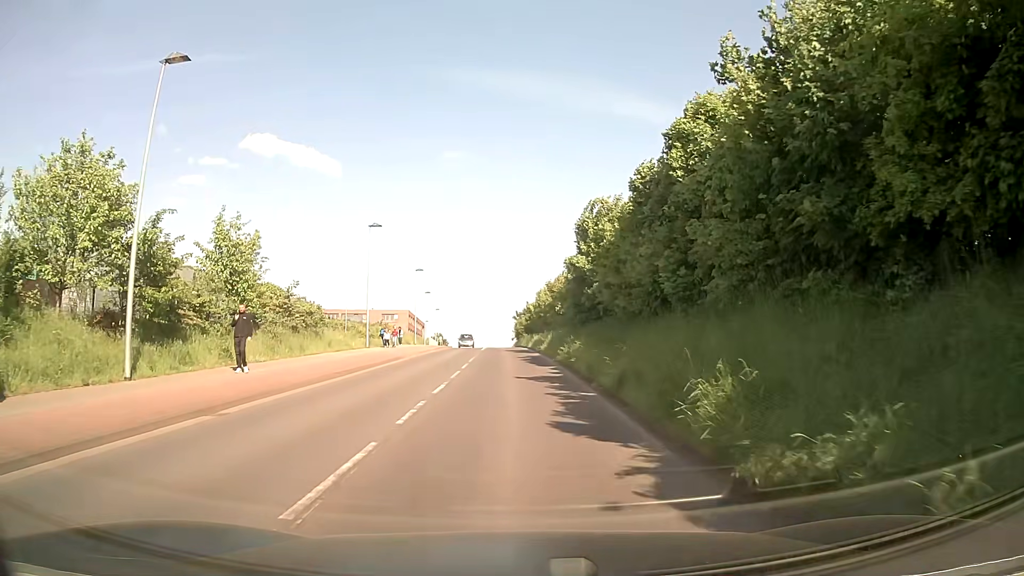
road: tertiary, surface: asphalt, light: Day
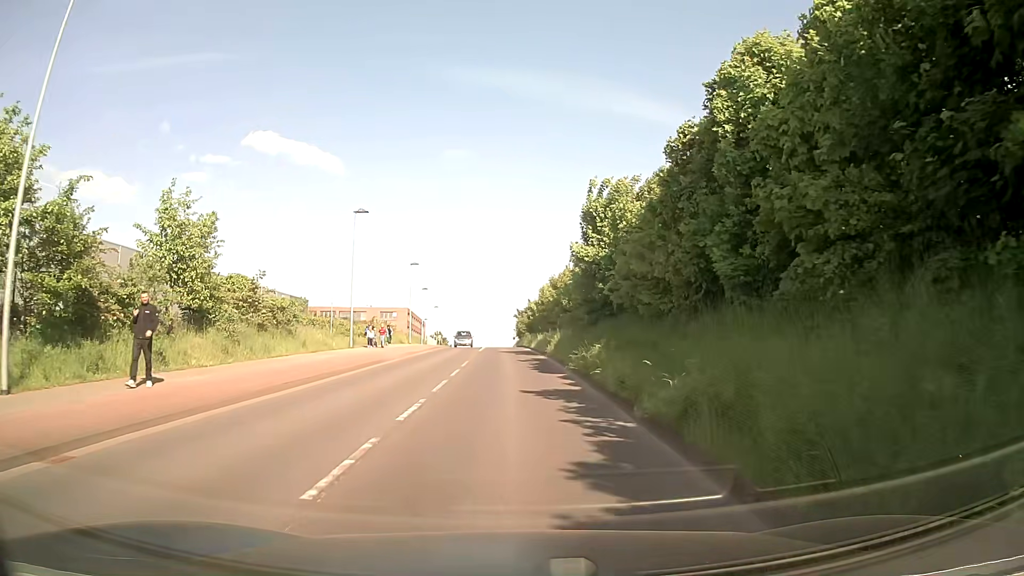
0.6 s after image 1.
(0.0, +4.4) m; 0°
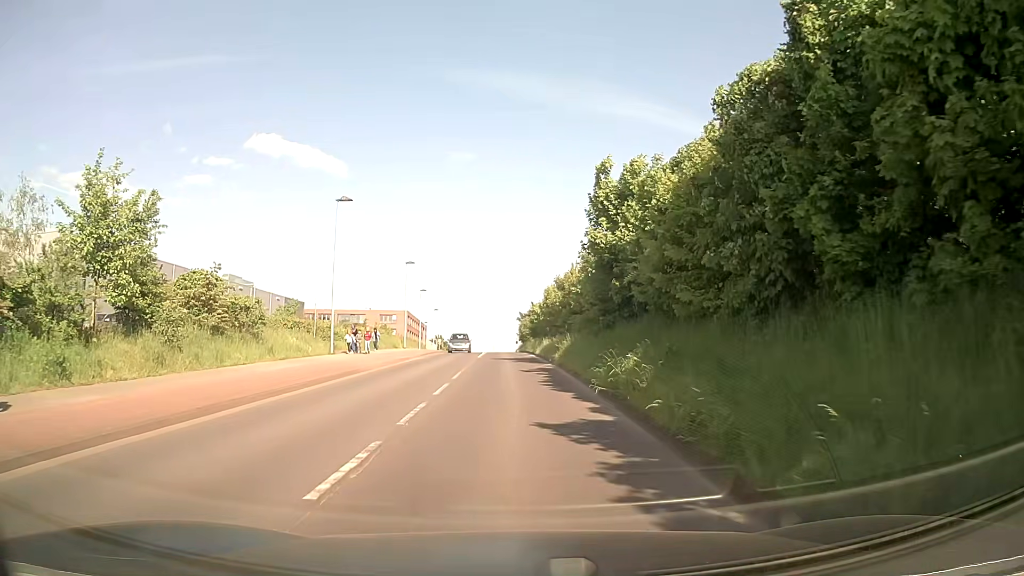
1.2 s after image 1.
(0.0, +4.5) m; 0°
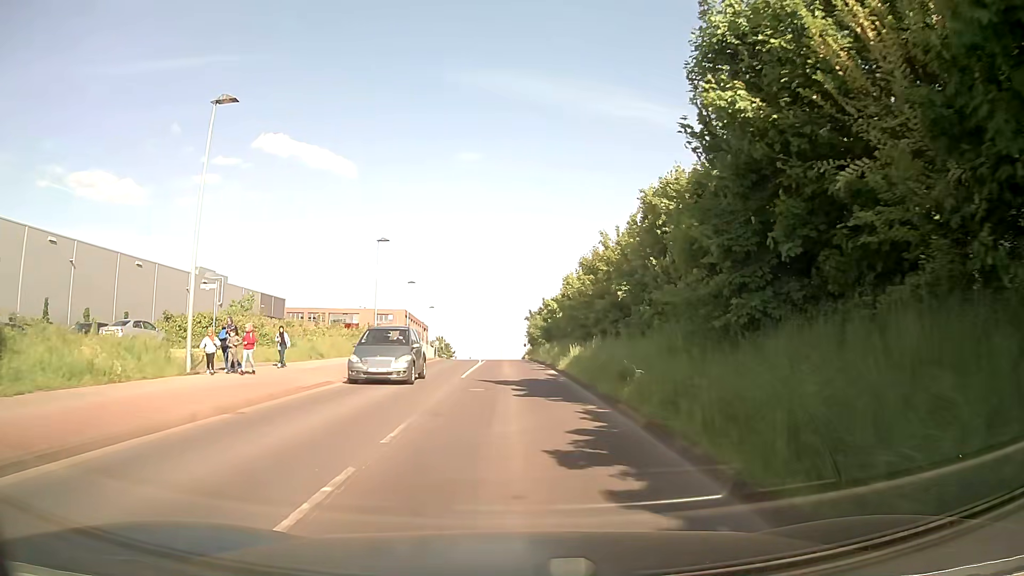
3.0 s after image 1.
(-0.1, +15.7) m; -1°
(0, +10) (0, +20) (0, +30) (-1, +40) (-1, +50) (-2, +60) (-3, +70) (-4, +80) (-4, +90) (-5, +100) m
